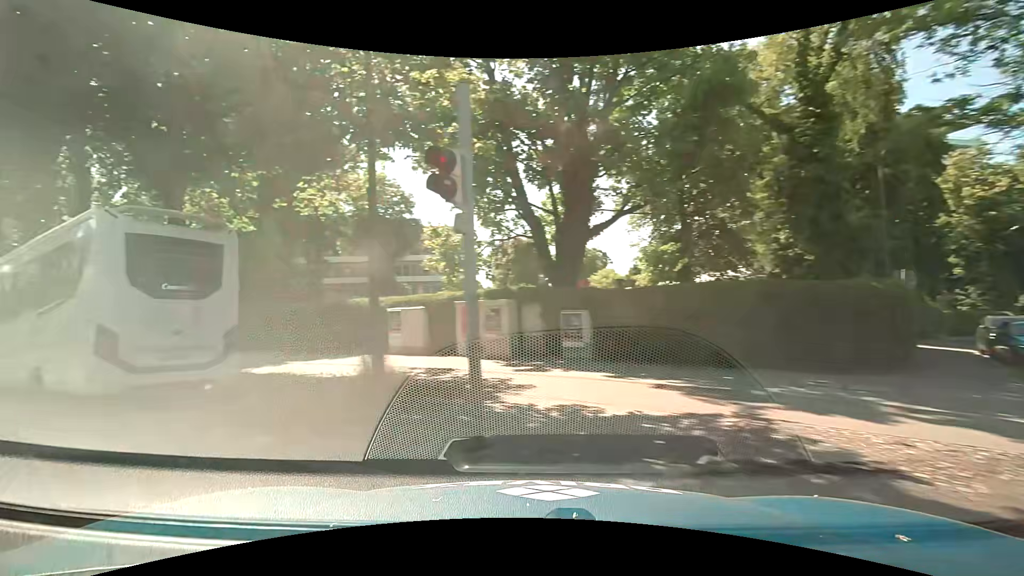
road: secondary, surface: asphalt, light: Day
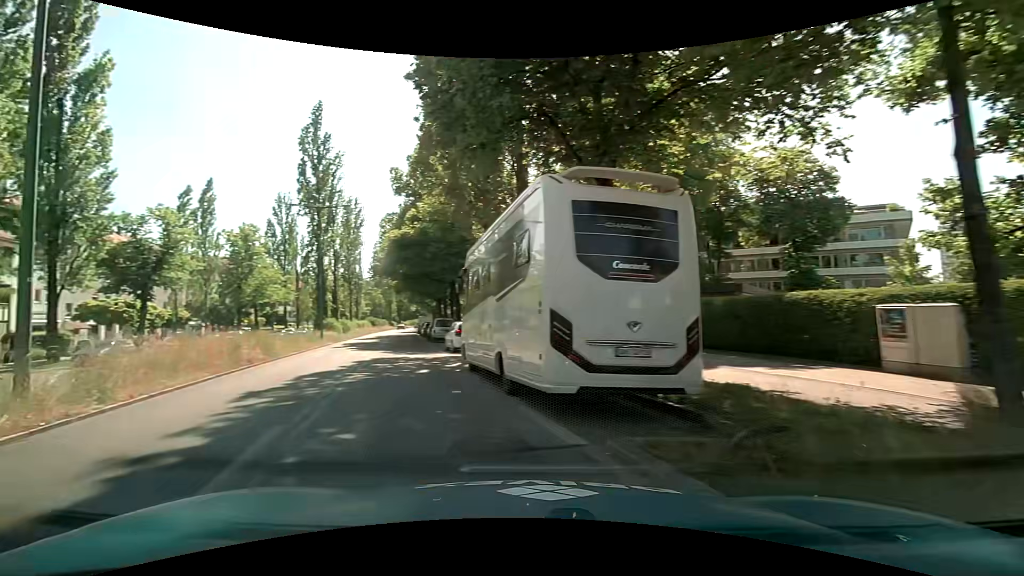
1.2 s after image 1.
(-1.5, +3.5) m; -42°
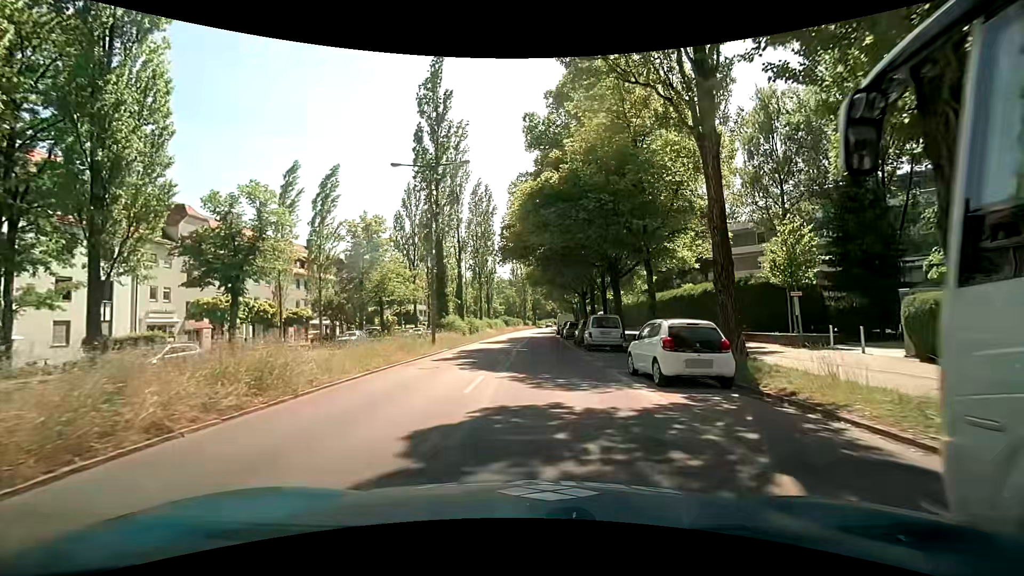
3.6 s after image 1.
(-3.0, +12.6) m; -14°
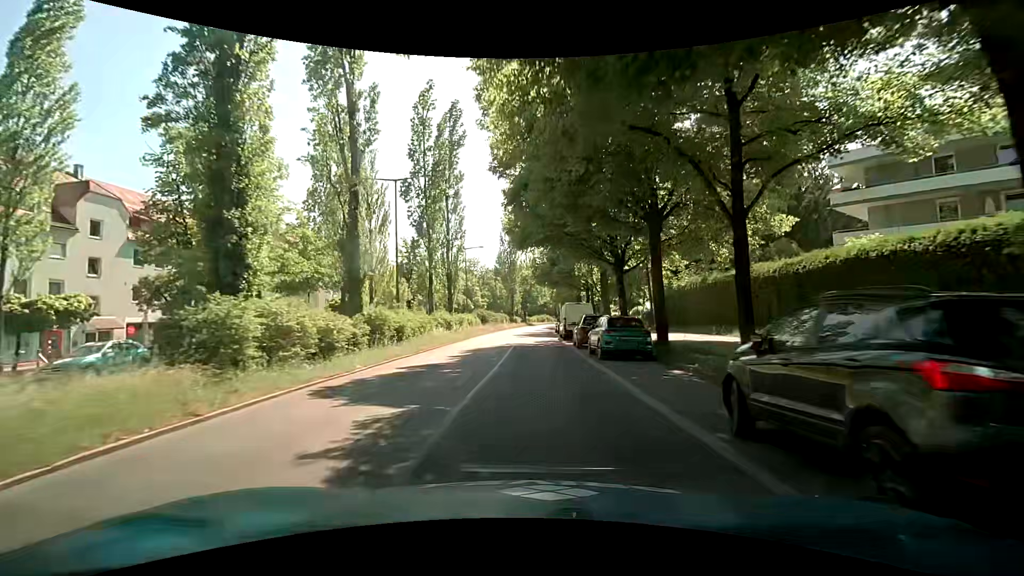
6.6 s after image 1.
(-0.2, +27.1) m; +1°
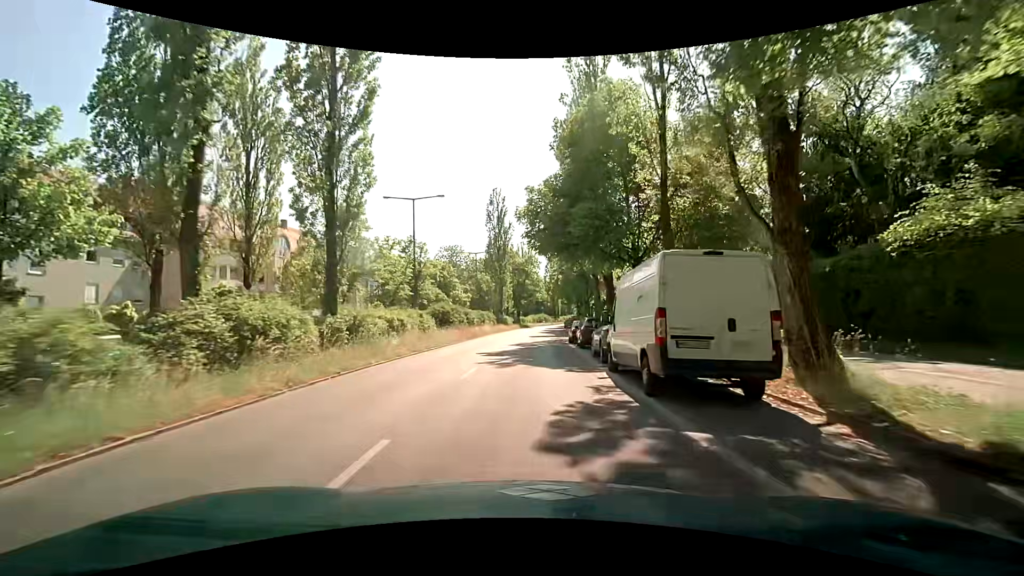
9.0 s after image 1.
(-0.4, +25.8) m; 0°
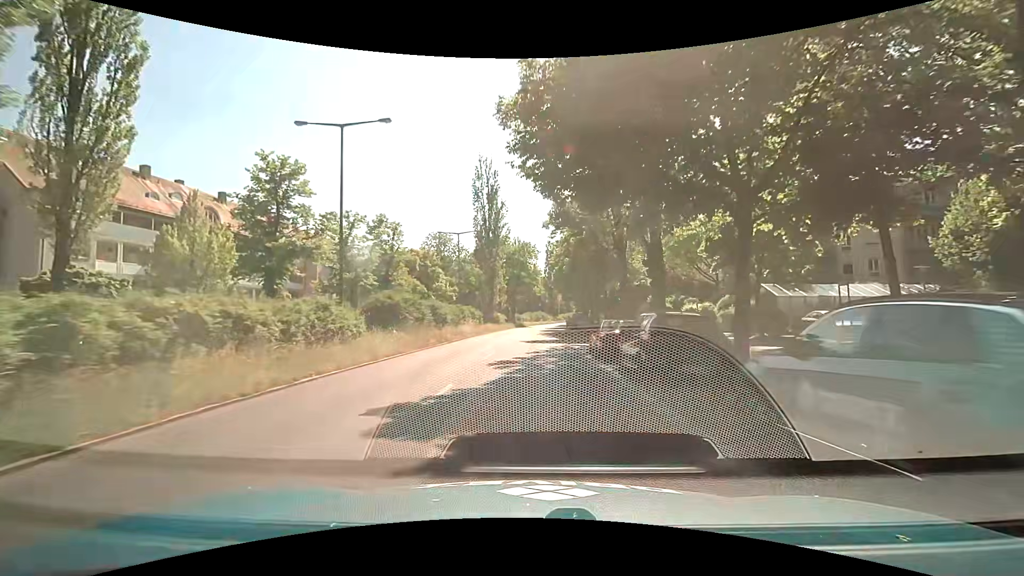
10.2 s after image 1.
(-0.1, +13.6) m; 0°
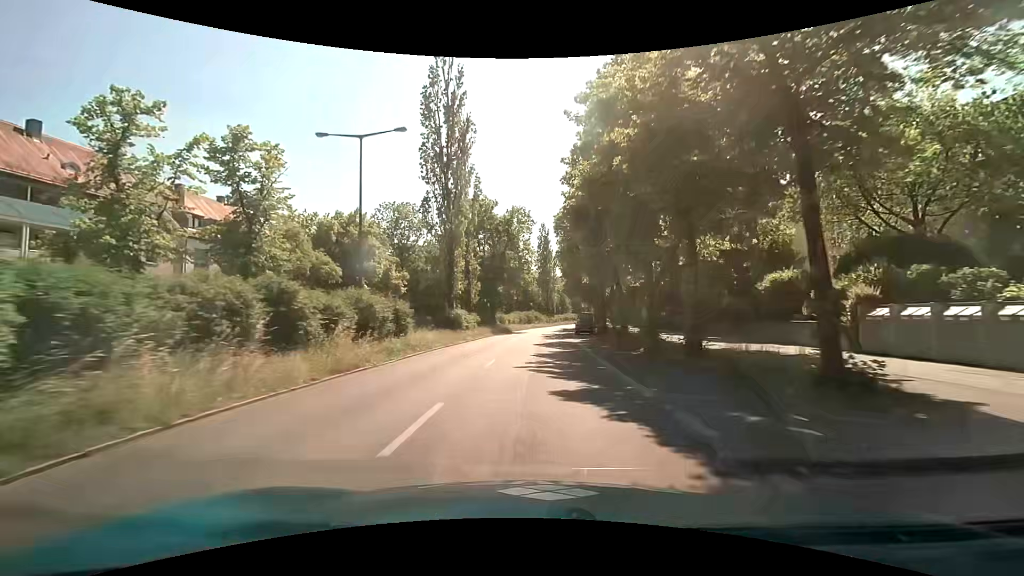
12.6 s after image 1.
(+0.4, +28.3) m; +1°
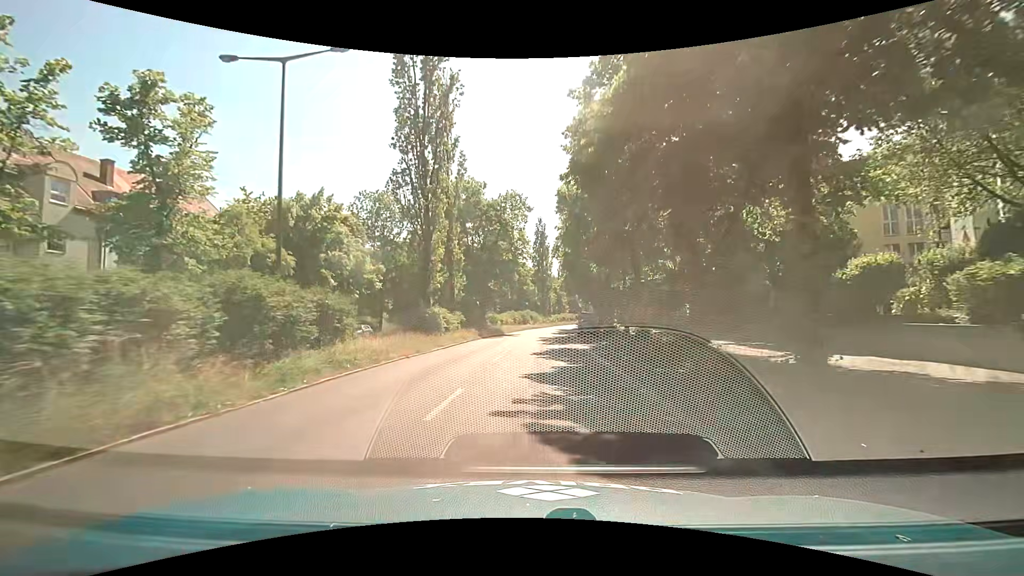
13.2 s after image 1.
(+0.1, +7.3) m; +1°
(0, +10) (0, +20) (+1, +30) (+1, +40) (+2, +50) (+3, +60) (+4, +70) (+5, +80) (+7, +90) (+8, +100) m
